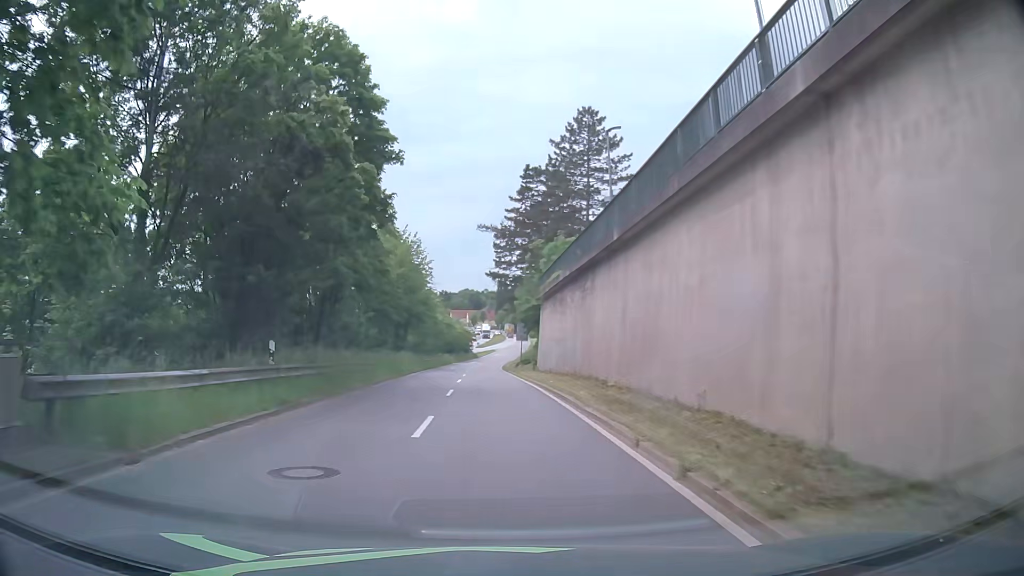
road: primary_link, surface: asphalt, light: Day
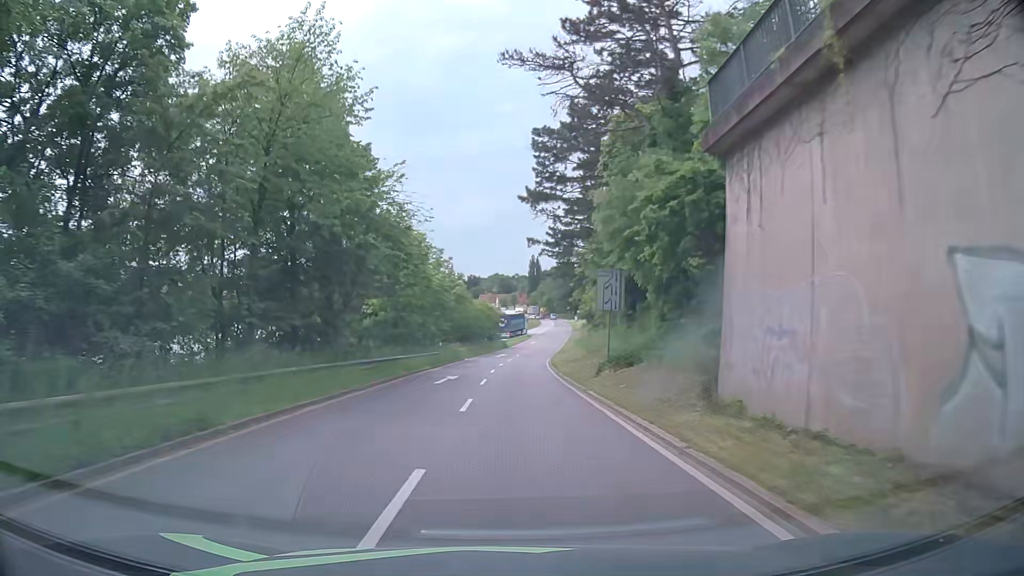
(-1.2, +33.0) m; -3°
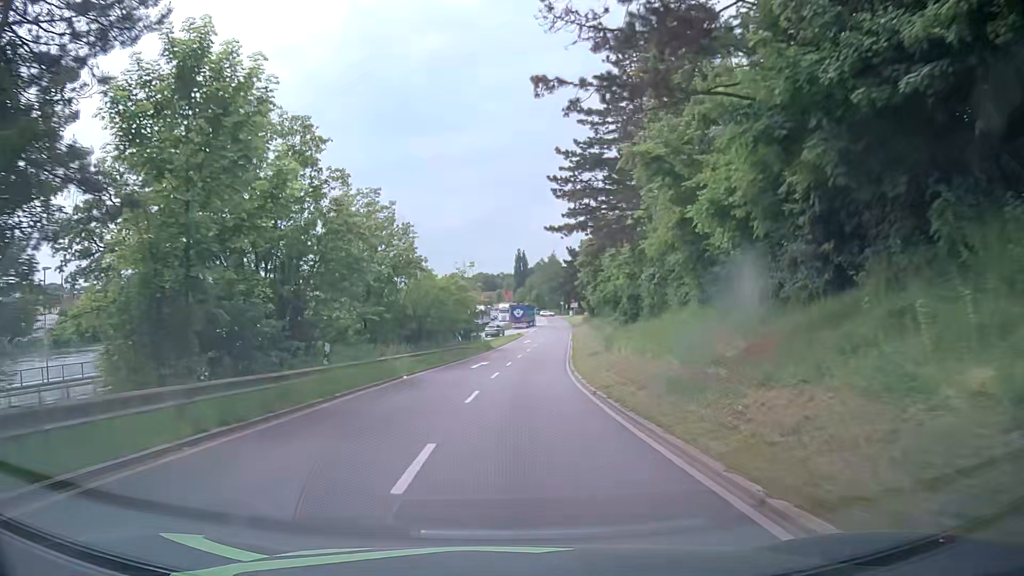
(+0.3, +25.2) m; +1°
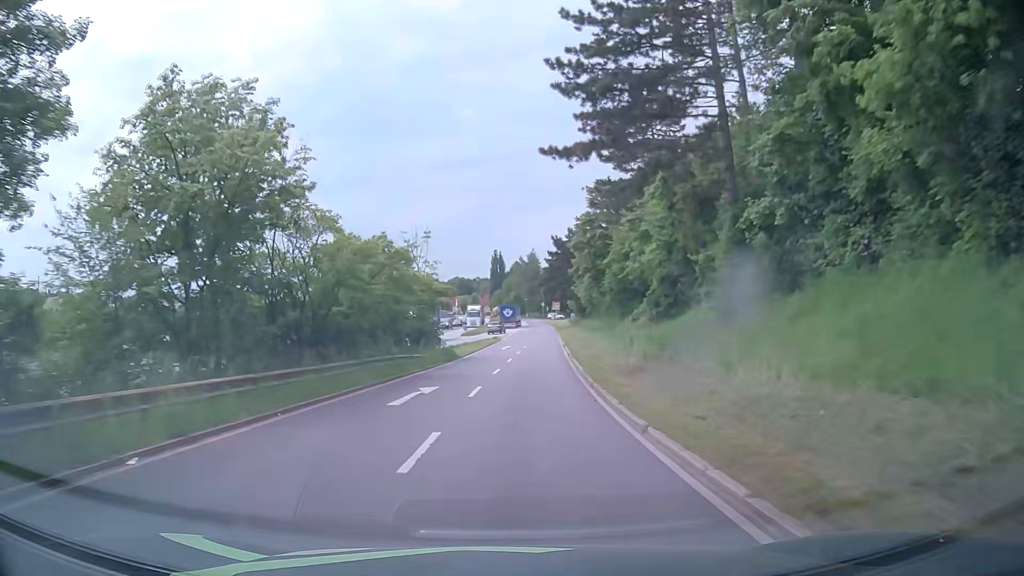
(+0.3, +17.0) m; +2°
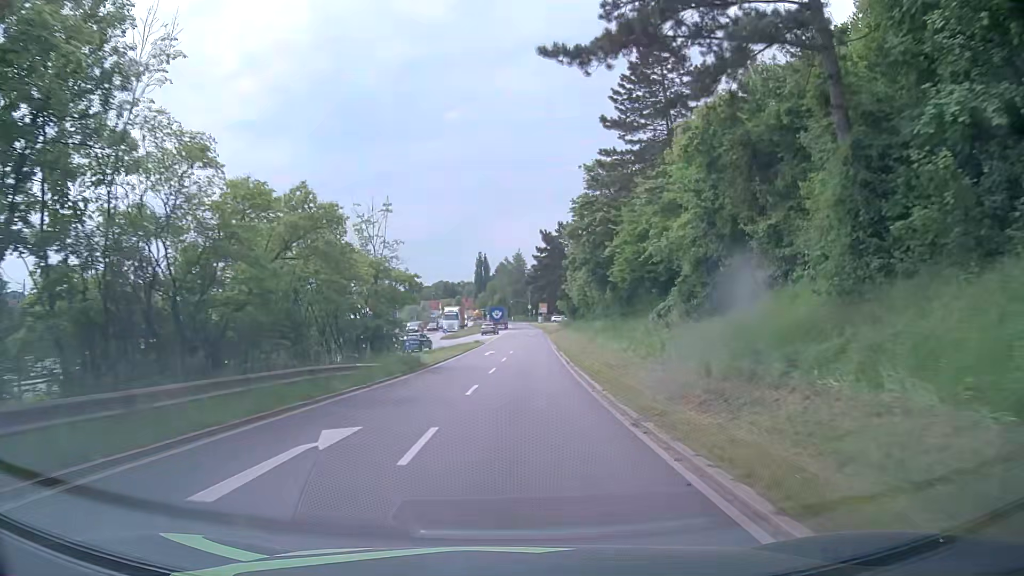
(+0.1, +8.5) m; +1°
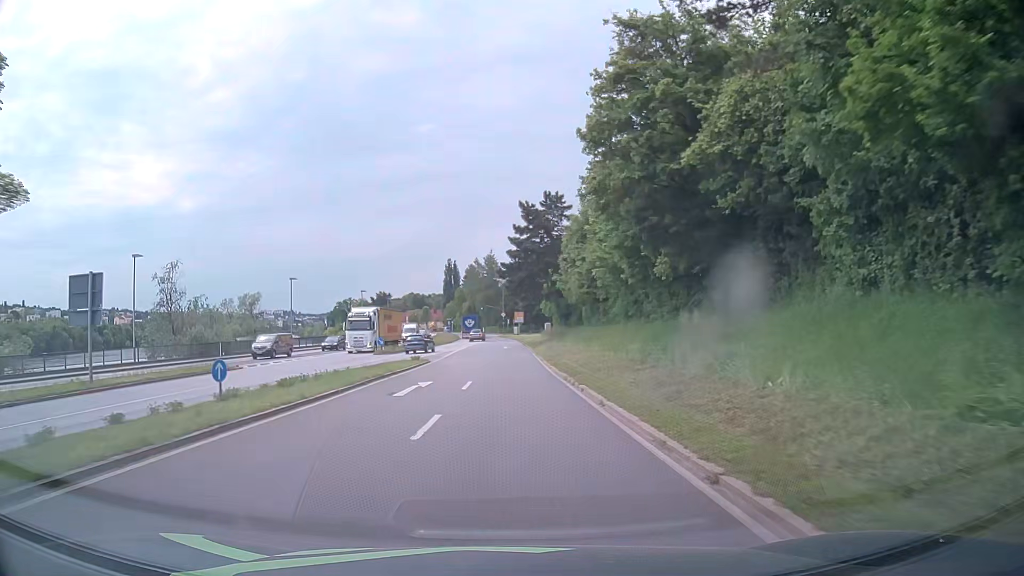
(+0.7, +25.0) m; +2°
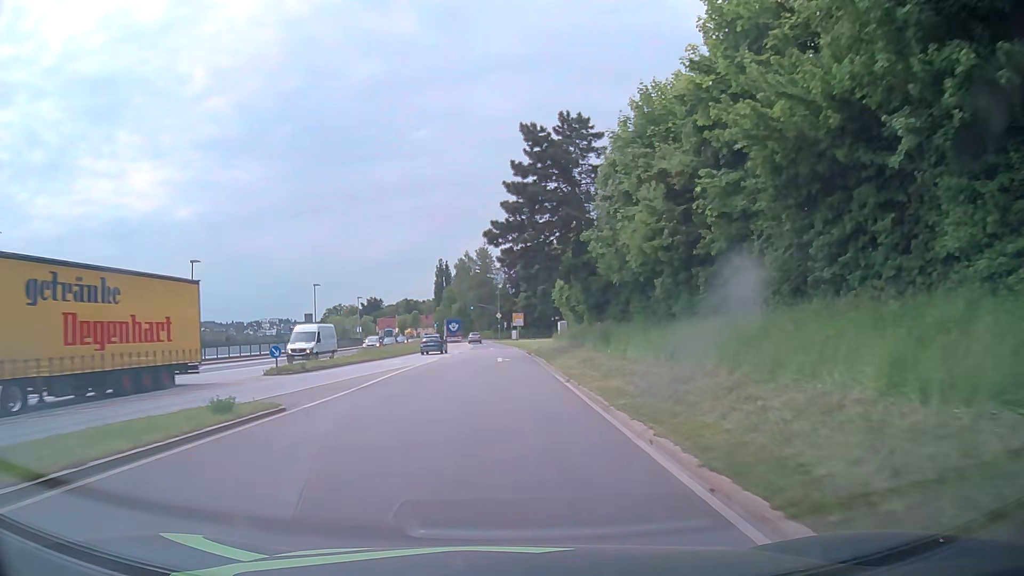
(+0.2, +24.5) m; +1°
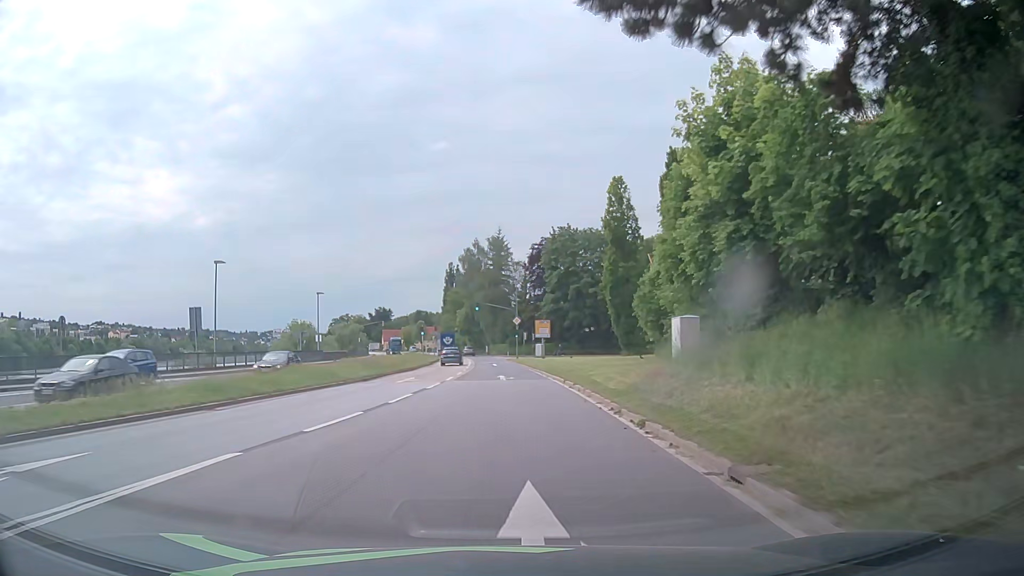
(-0.4, +32.8) m; -2°
(0, +10) (0, +20) (0, +30) (0, +40) (0, +50) (-1, +60) (-1, +70) (+1, +79) (+10, +84) (+20, +83) m
